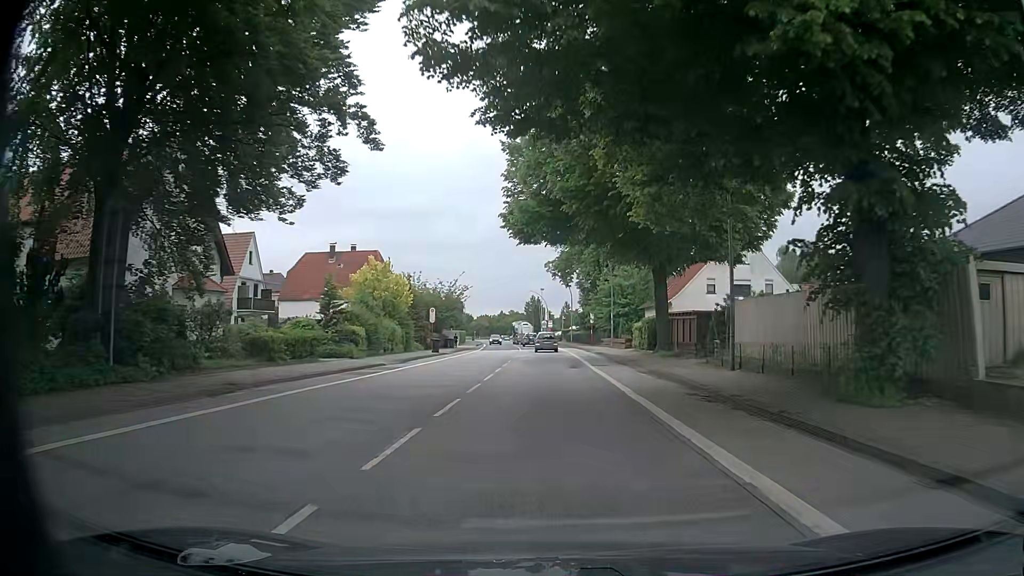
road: primary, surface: asphalt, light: Day
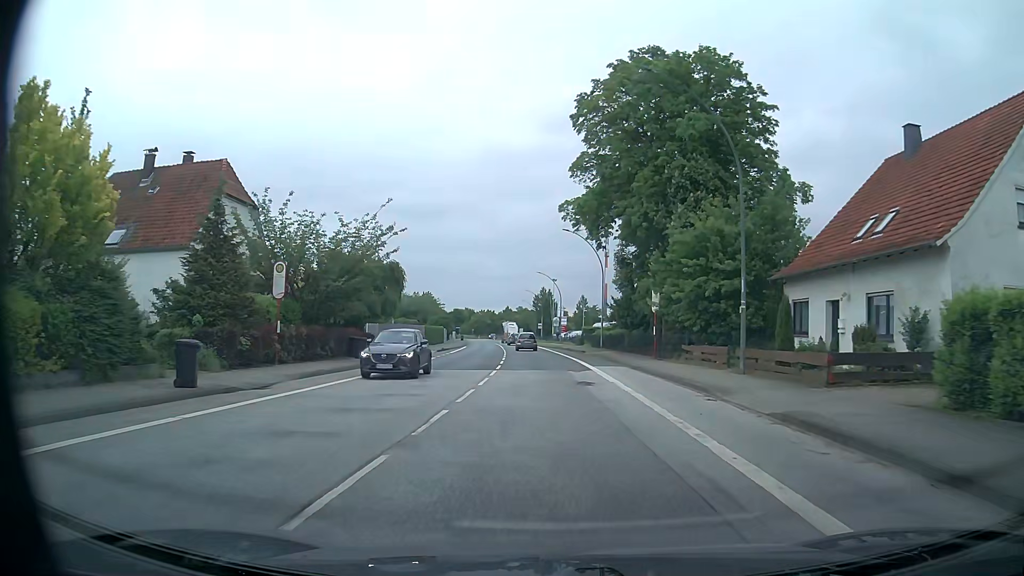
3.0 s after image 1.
(0.0, +38.1) m; 0°
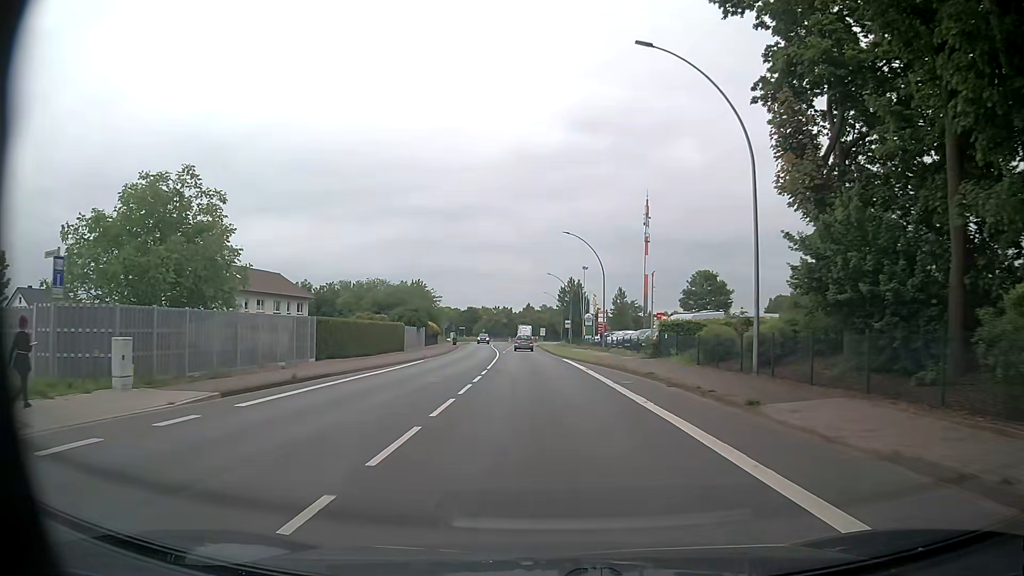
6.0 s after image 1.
(-1.2, +38.0) m; -3°
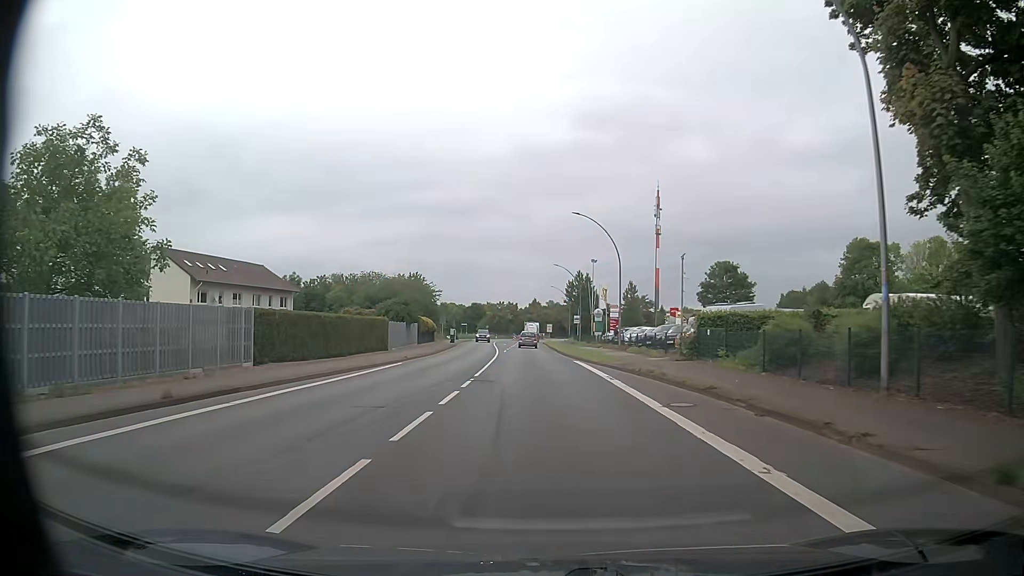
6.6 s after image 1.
(-0.1, +7.6) m; 0°
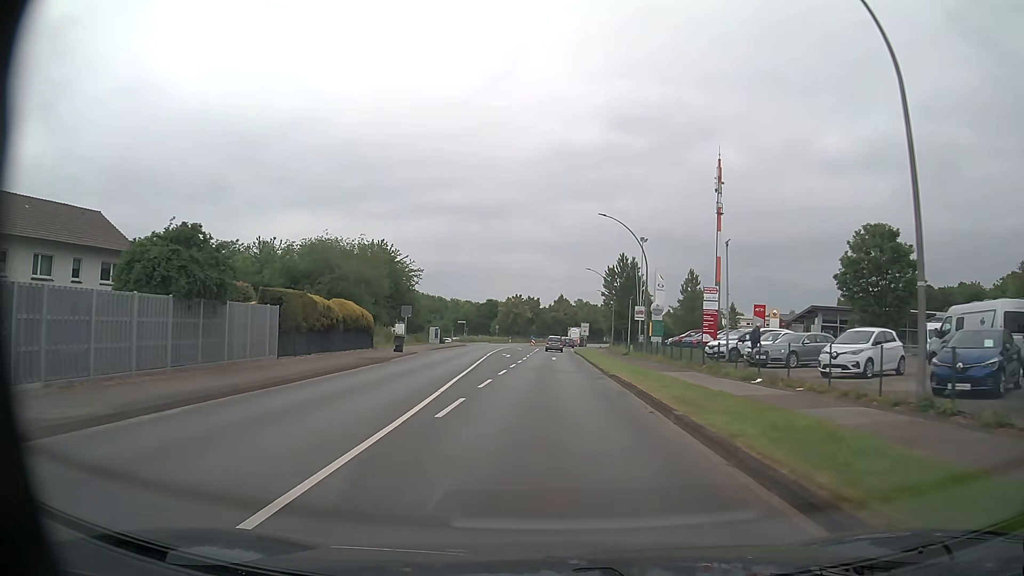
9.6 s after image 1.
(-1.1, +38.1) m; -2°
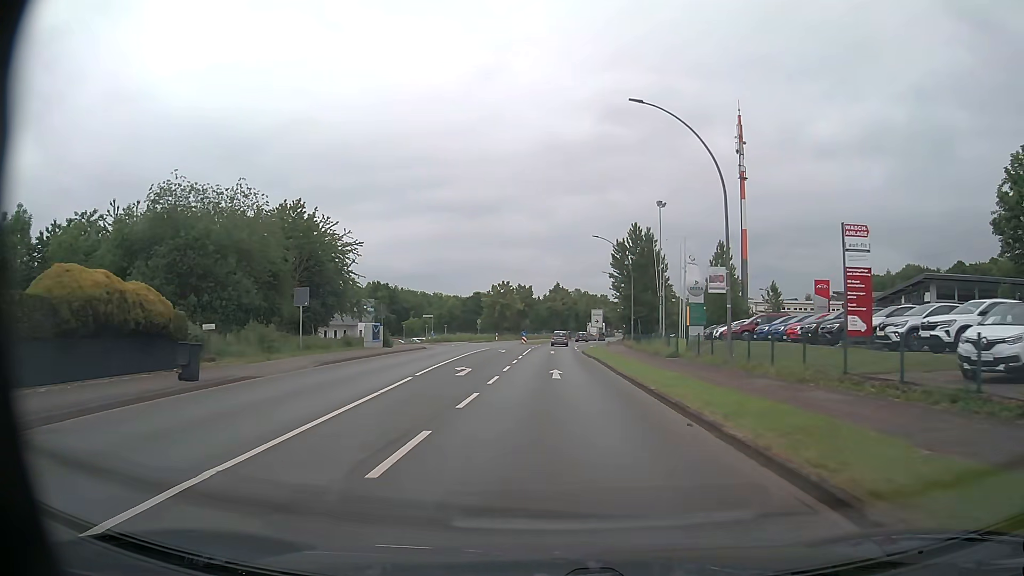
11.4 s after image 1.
(+0.1, +22.8) m; 0°
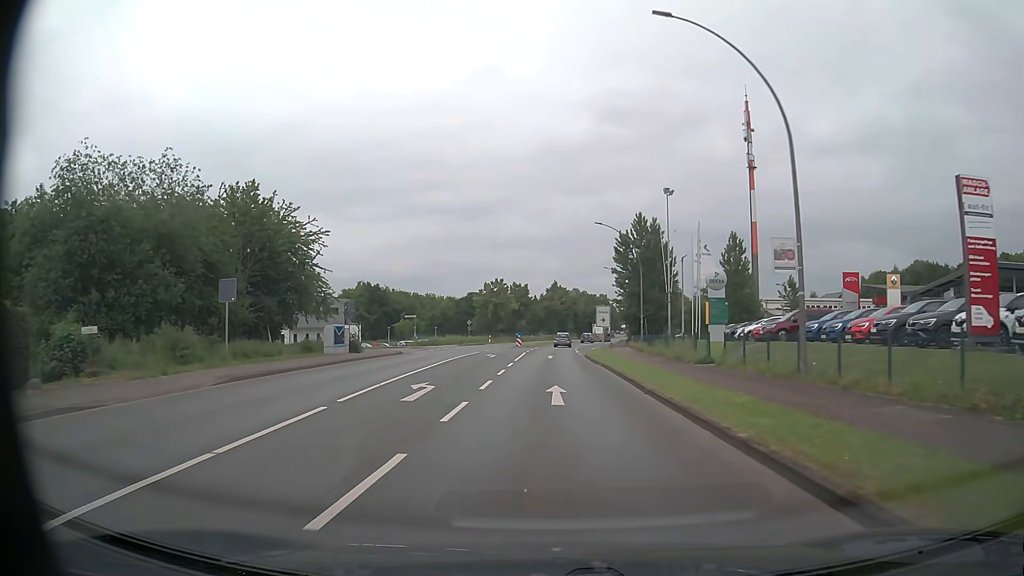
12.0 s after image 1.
(0.0, +7.6) m; 0°
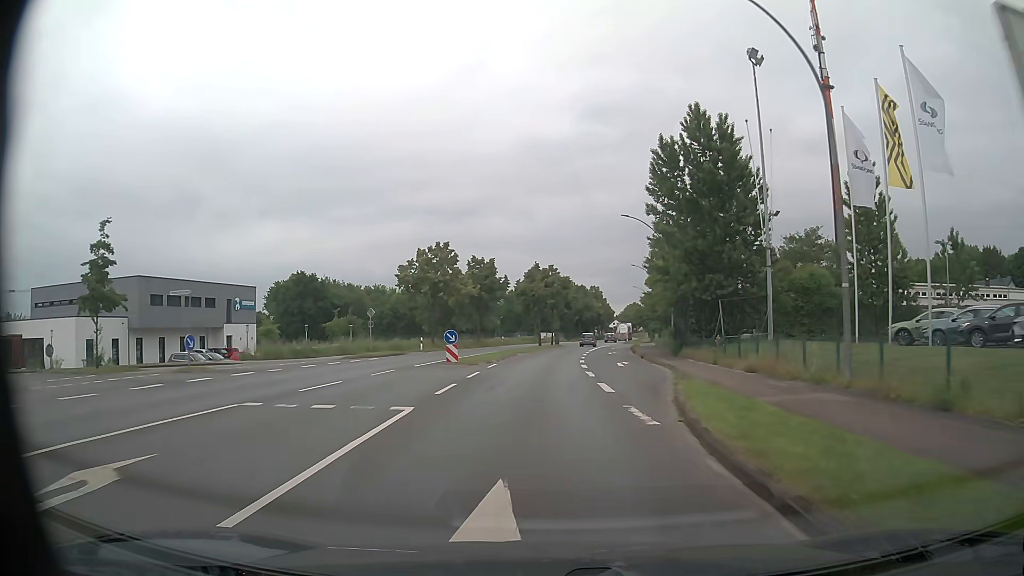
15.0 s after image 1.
(+0.5, +38.2) m; +2°
